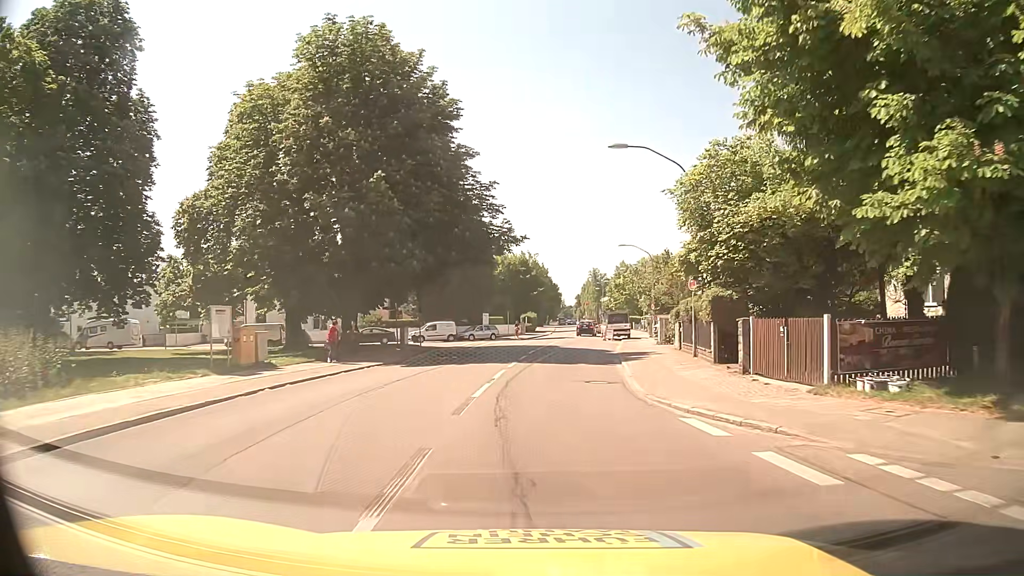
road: secondary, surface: asphalt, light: Day
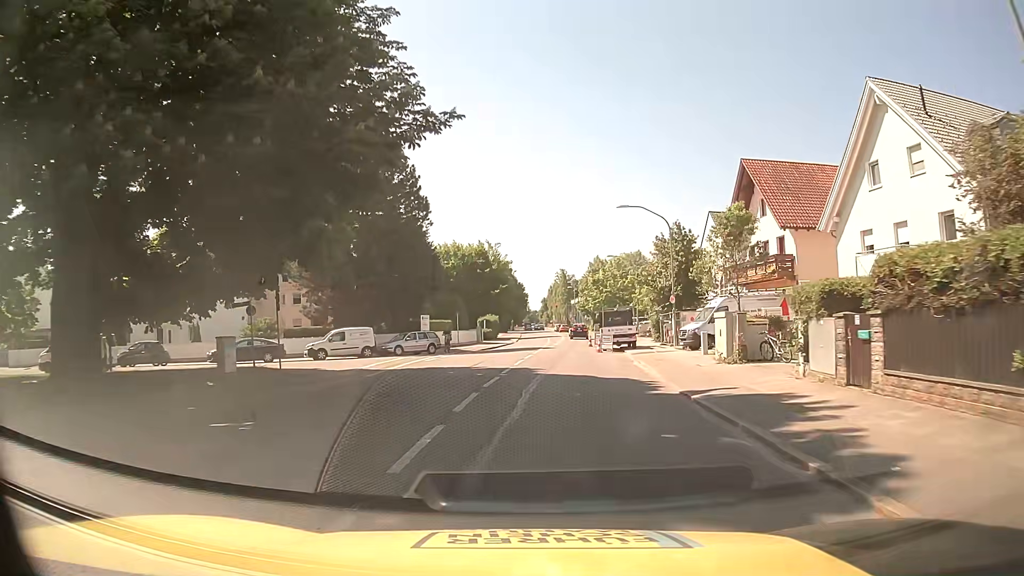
(+0.4, +20.0) m; +4°
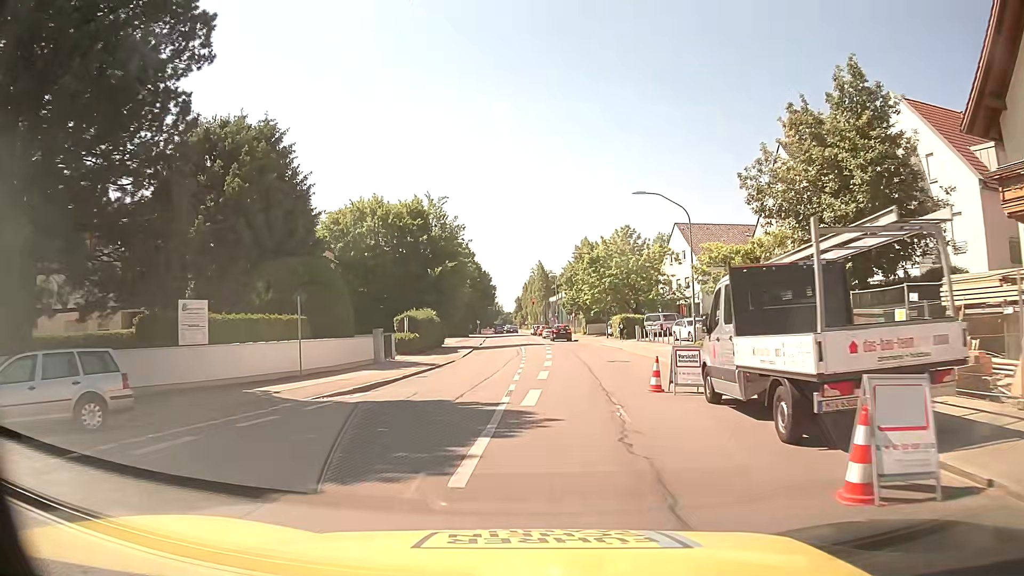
(+0.4, +32.0) m; +1°
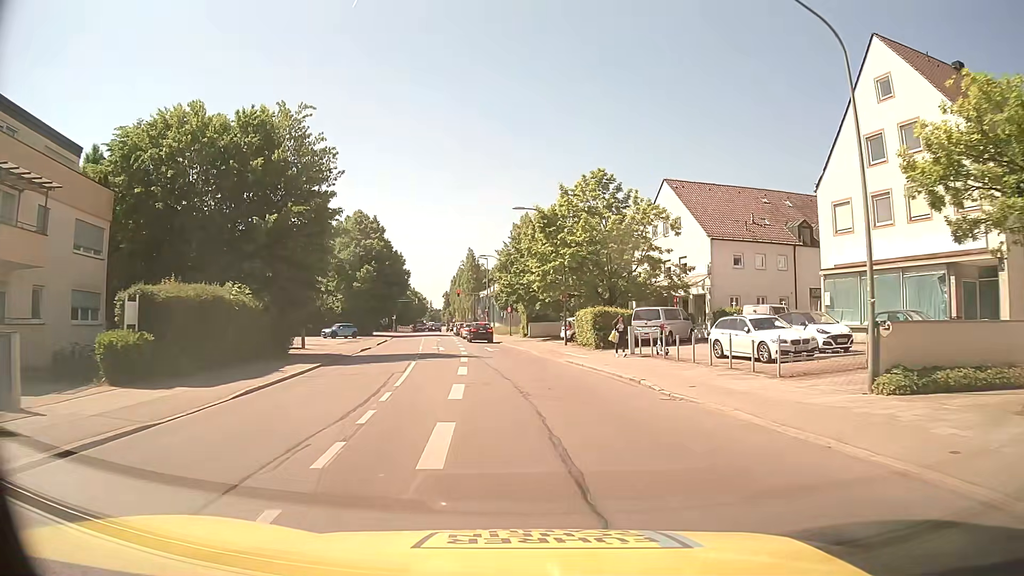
(+1.1, +23.2) m; +6°
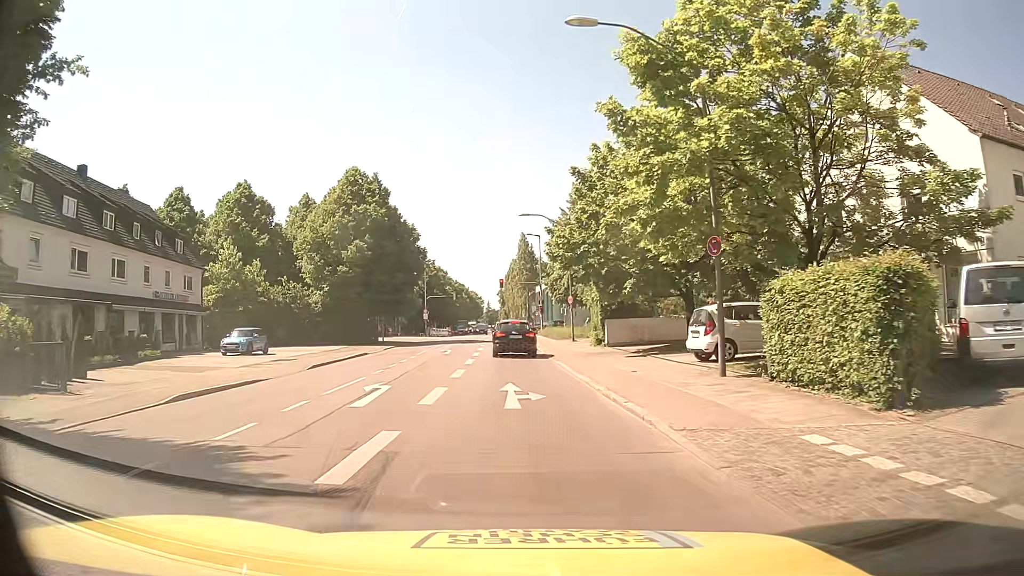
(-0.4, +24.6) m; -5°
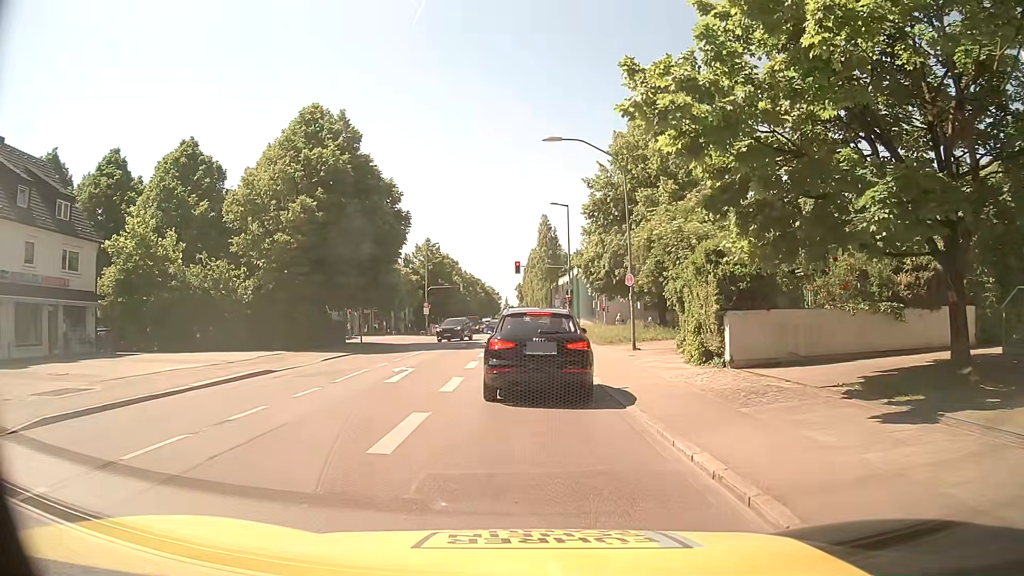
(-0.5, +16.3) m; -3°
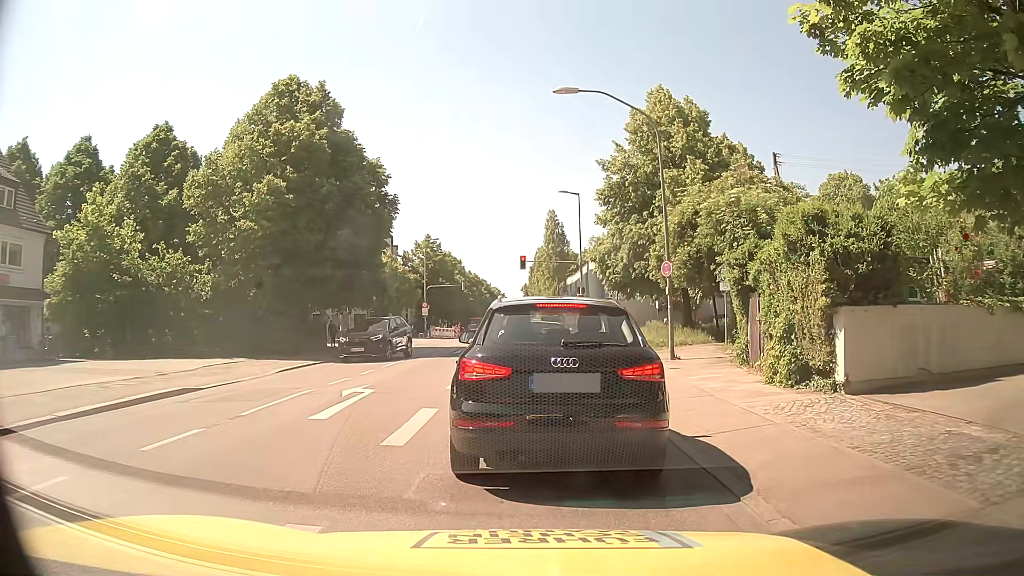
(0.0, +5.3) m; -2°
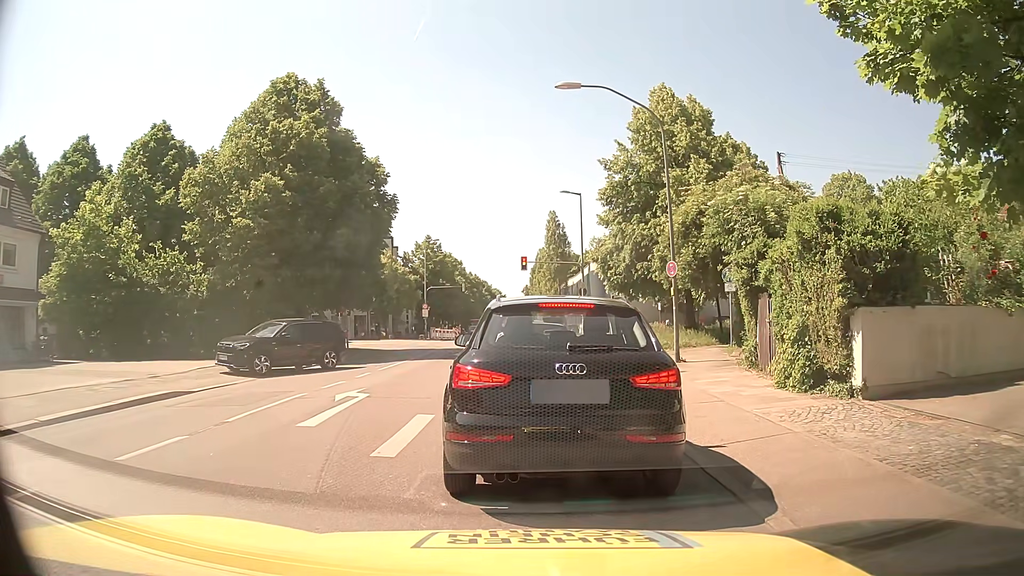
(0.0, +0.5) m; 0°
(0, +10) (+1, +20) (+1, +30) (+1, +40) (+2, +50) (+2, +60) (+2, +70) (+2, +80) (+3, +90) (+3, +100) m
